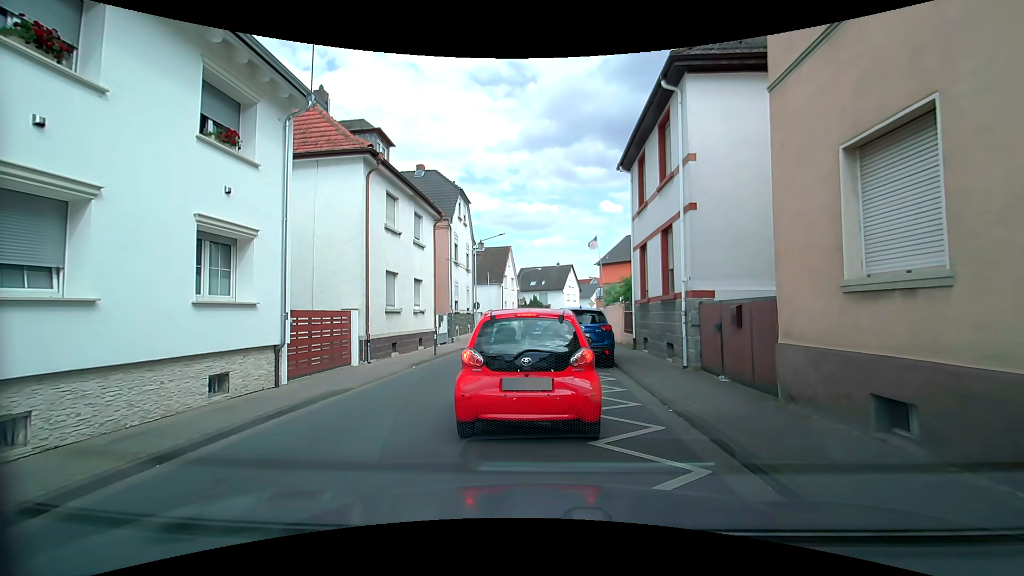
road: tertiary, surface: asphalt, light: Day
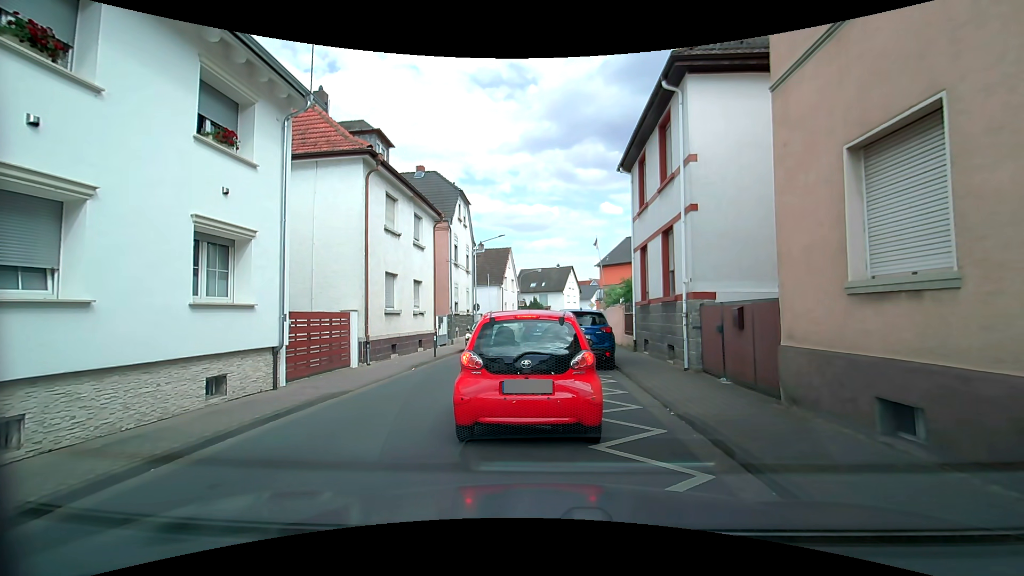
(0.0, +0.2) m; 0°
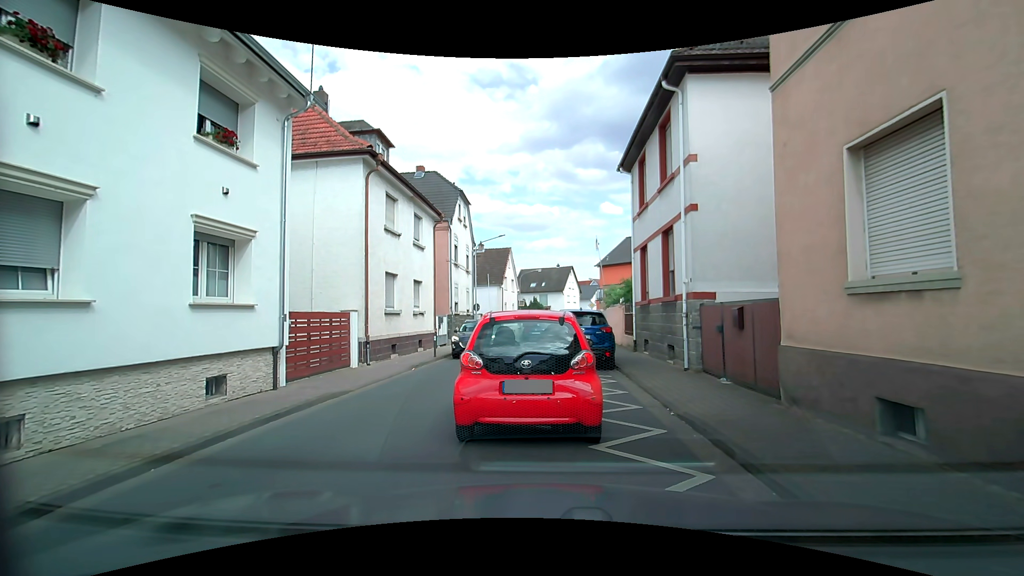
(0.0, 0.0) m; 0°
